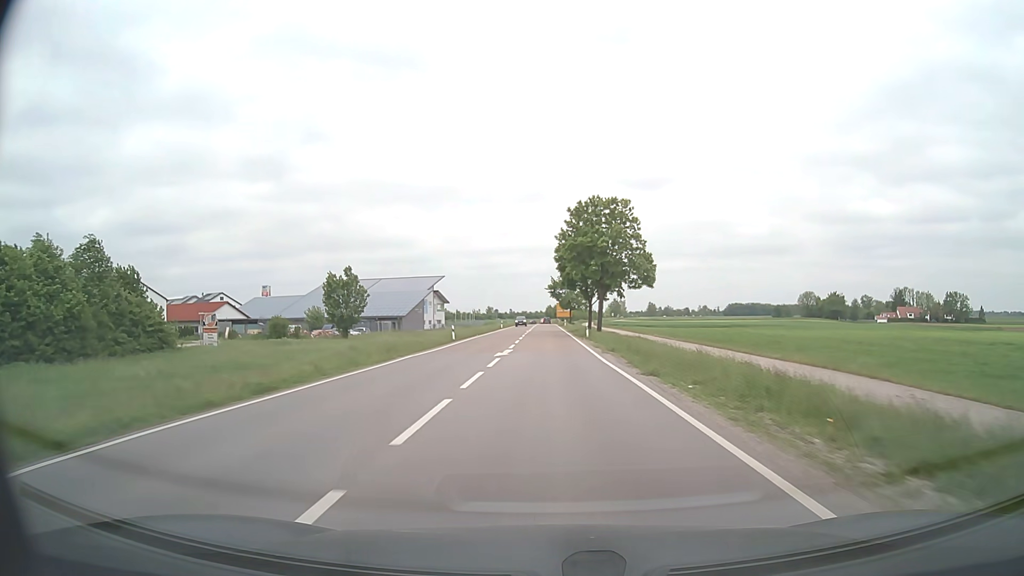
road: secondary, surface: asphalt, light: Day
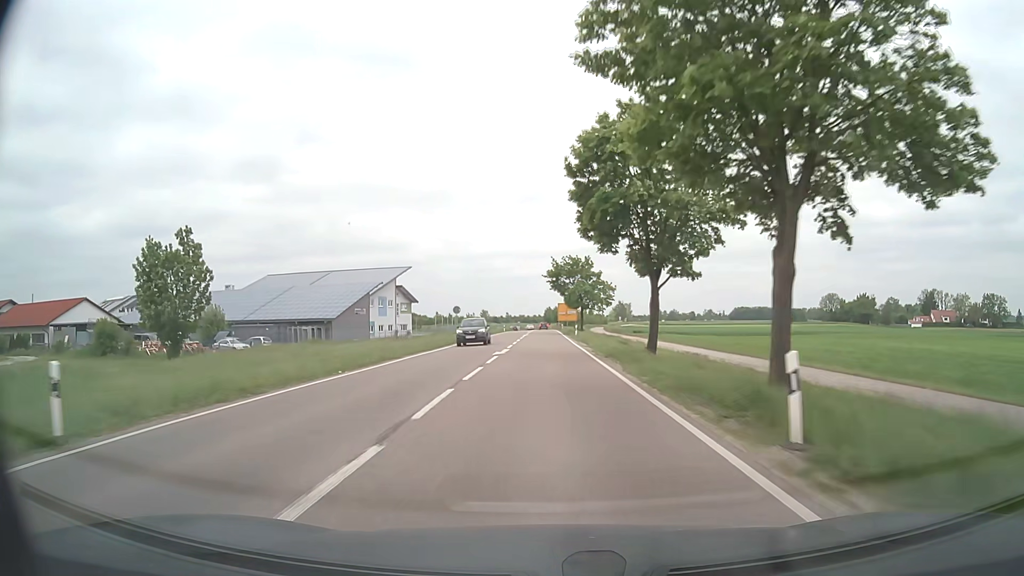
(+0.1, +39.7) m; 0°
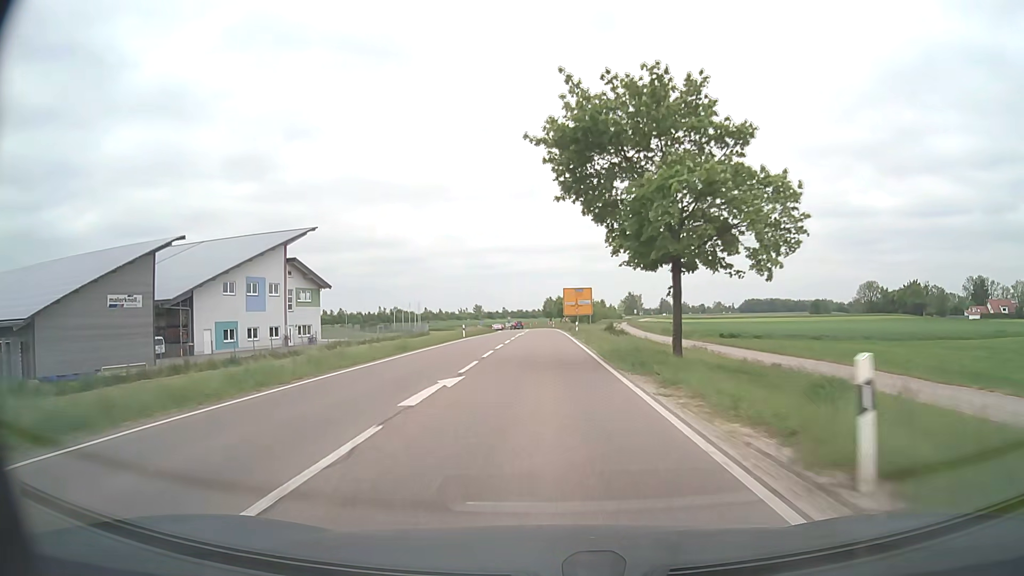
(-0.1, +52.7) m; 0°
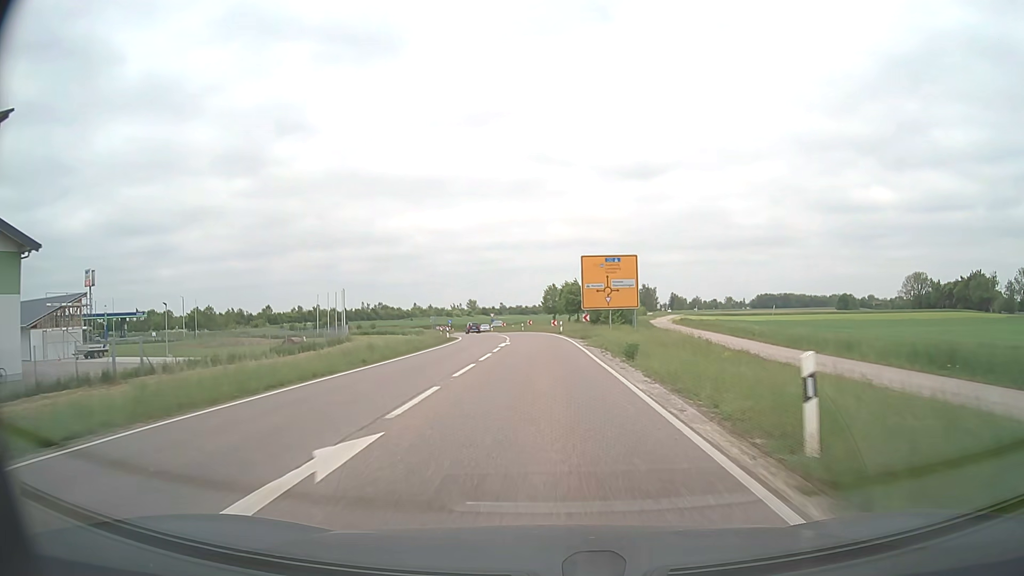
(-0.1, +49.0) m; 0°
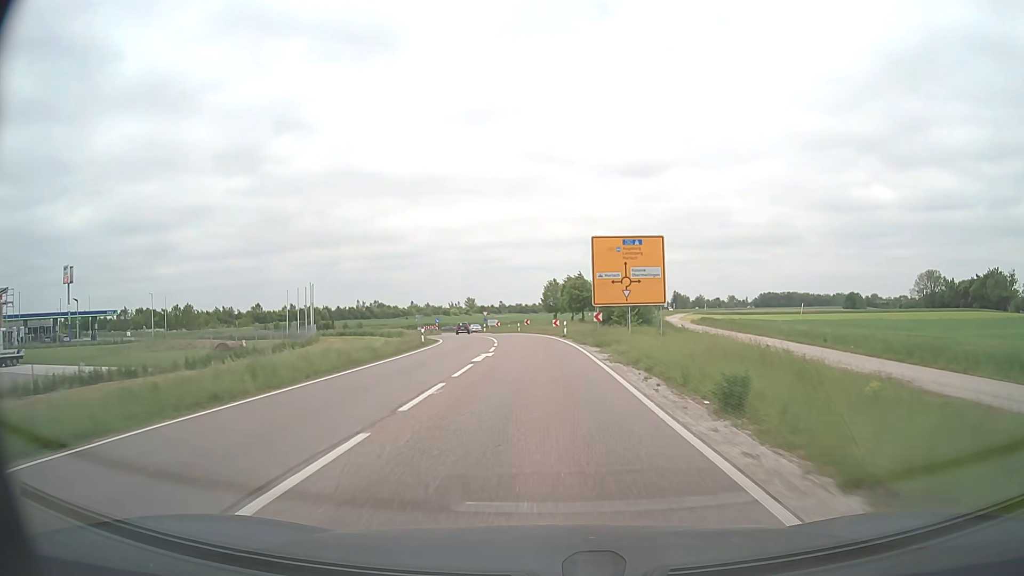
(0.0, +11.5) m; 0°
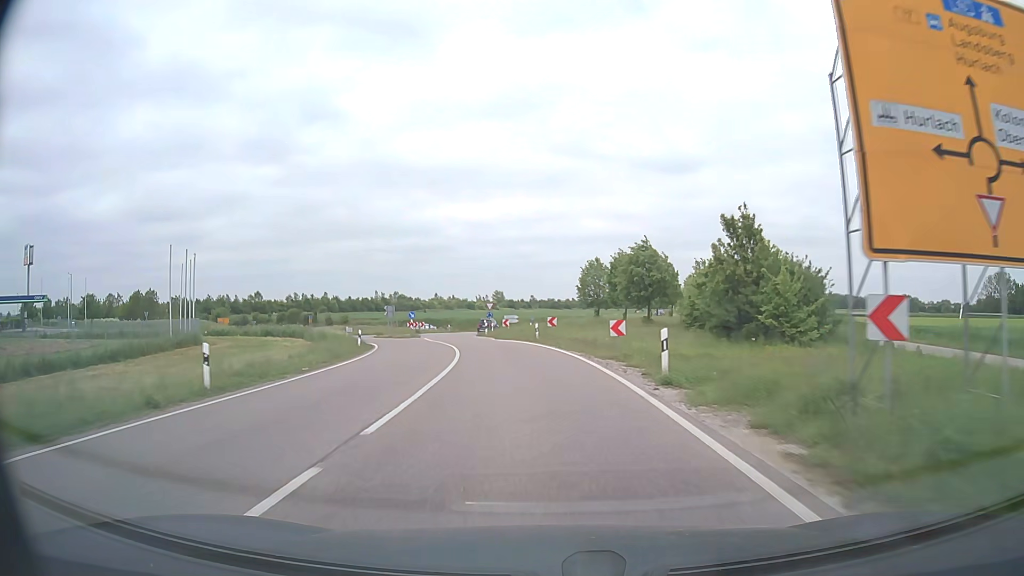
(-0.5, +31.5) m; -3°
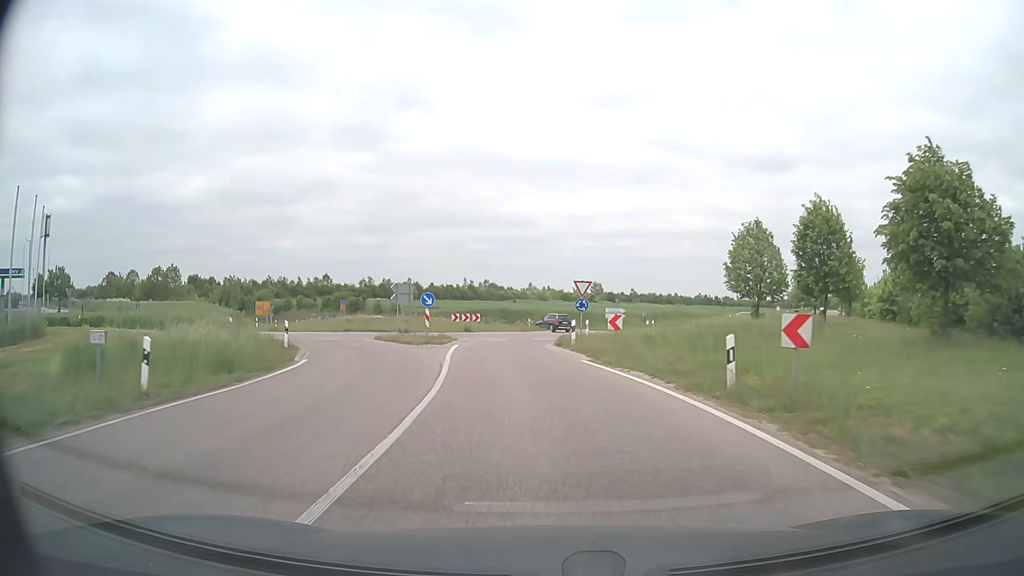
(-1.7, +26.4) m; -8°
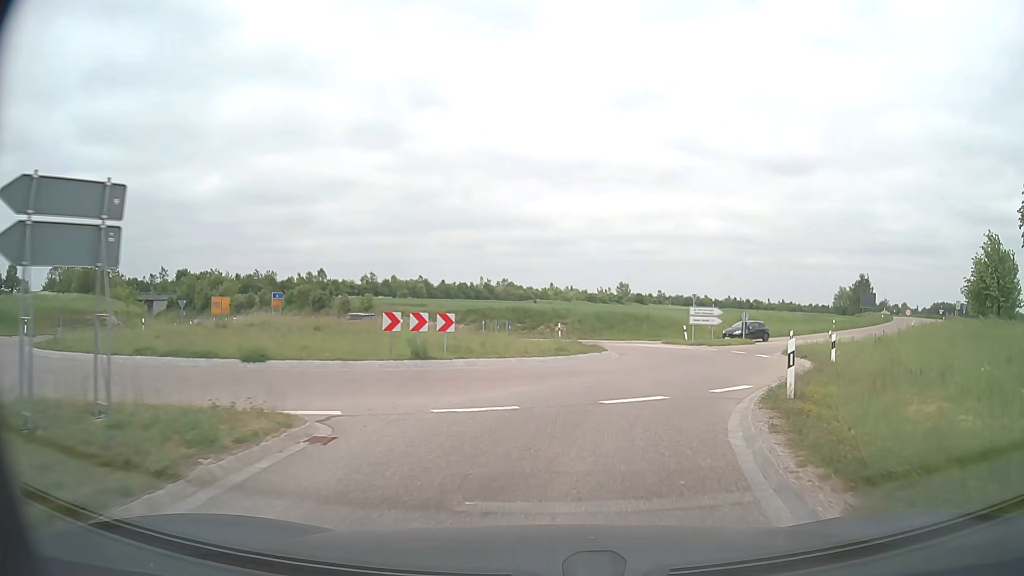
(-1.4, +26.8) m; -2°
(+1, +10) (+3, +20) (+7, +29) (+12, +37) (+19, +45) (+26, +52) (+32, +59) (+39, +67) (+46, +75) (+52, +83) m
